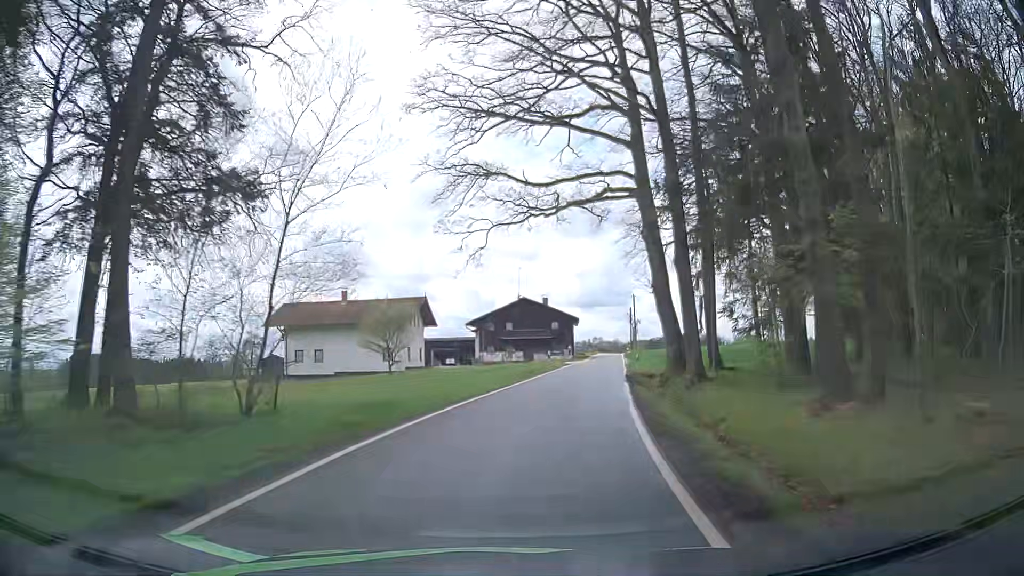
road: tertiary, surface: asphalt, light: Day
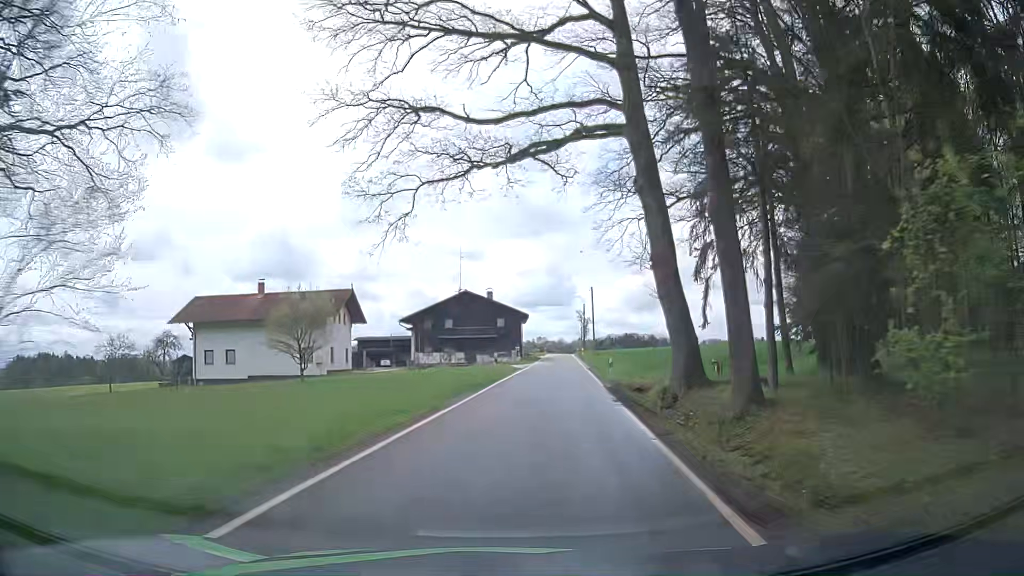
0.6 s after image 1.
(+0.3, +9.3) m; +3°
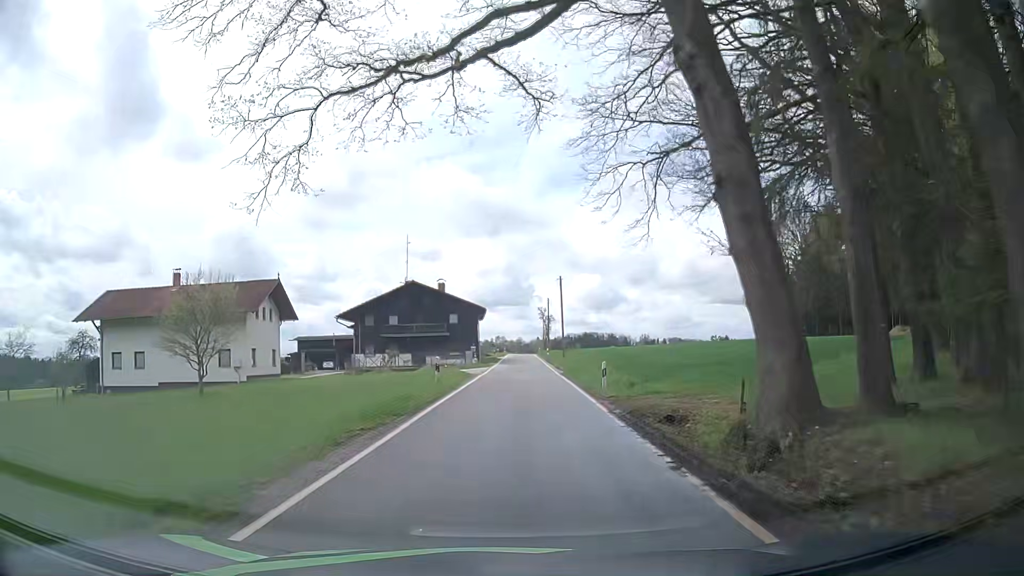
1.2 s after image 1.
(+0.6, +9.3) m; +7°
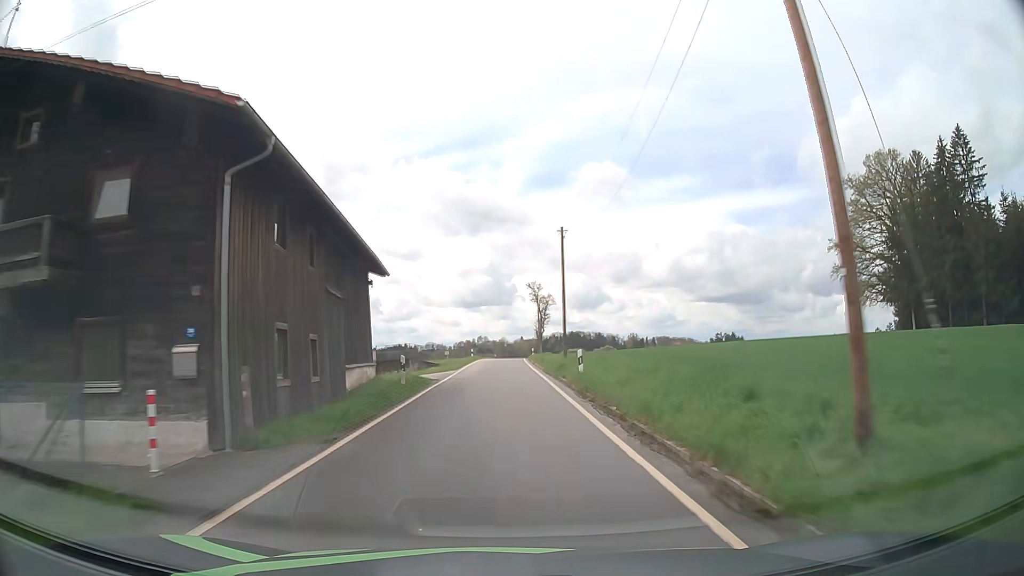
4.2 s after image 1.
(+1.0, +47.8) m; +1°
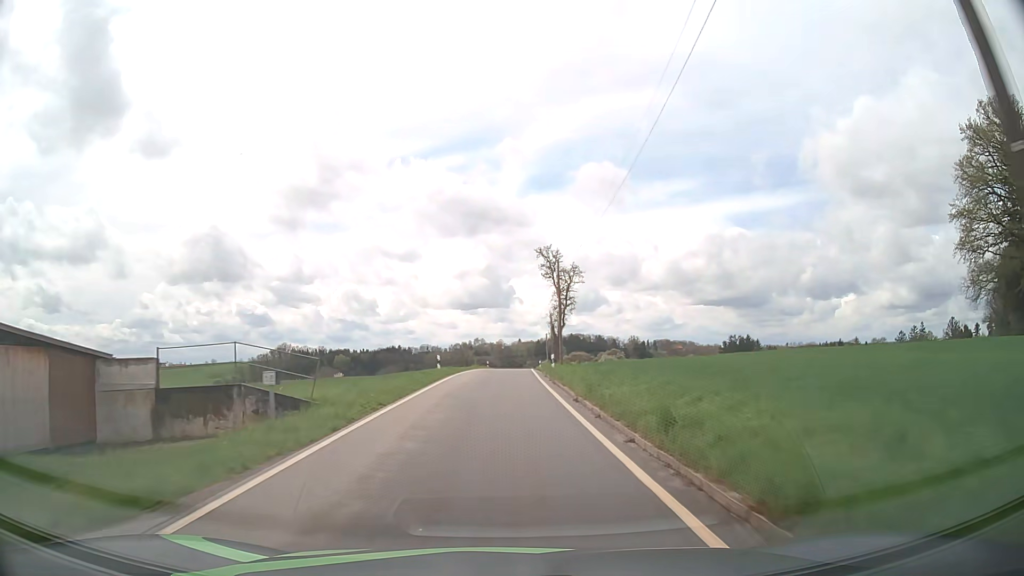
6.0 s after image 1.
(+0.2, +30.2) m; 0°
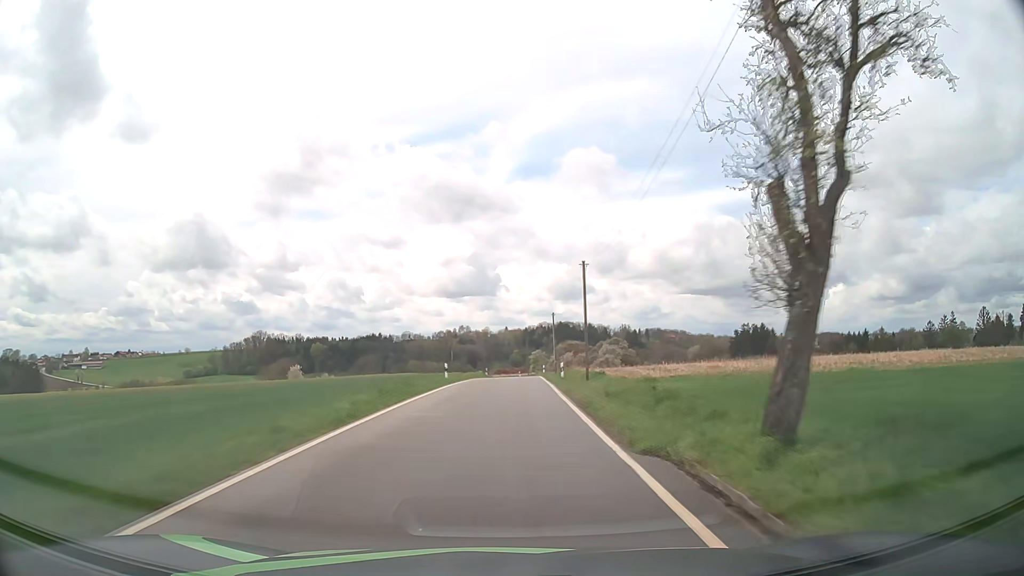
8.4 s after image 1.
(+0.2, +41.6) m; +1°
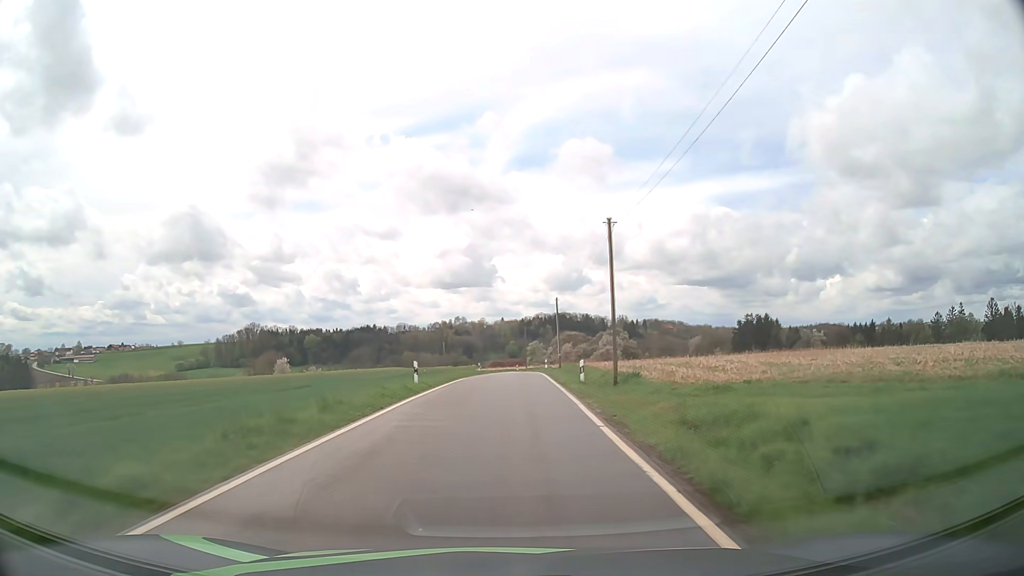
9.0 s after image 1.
(0.0, +10.3) m; 0°
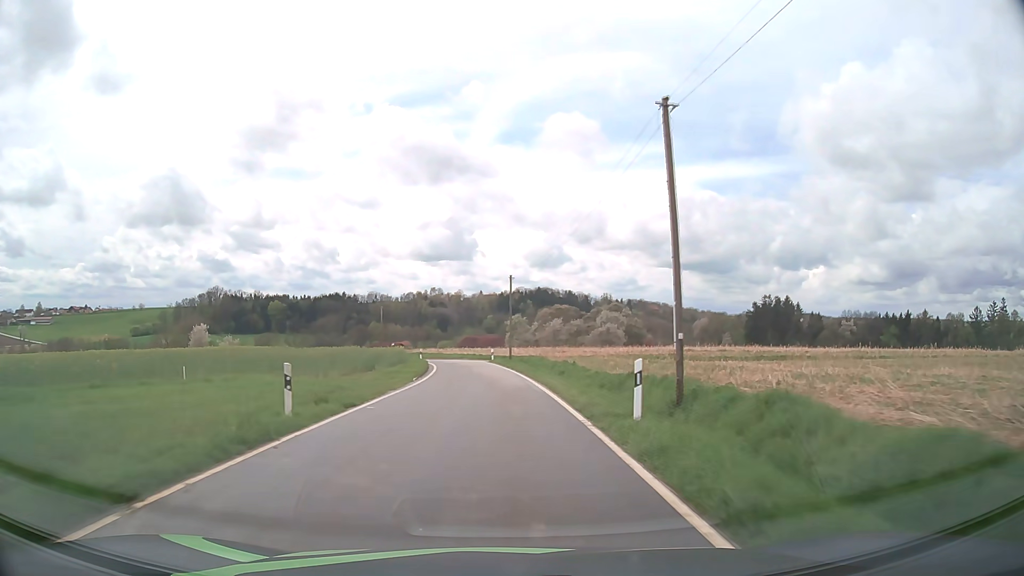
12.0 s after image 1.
(+0.7, +48.6) m; +2°
(0, +10) (0, +20) (-1, +30) (-1, +40) (-2, +50) (-5, +60) (-8, +69) (-12, +78) (-18, +86) (-24, +94) m
